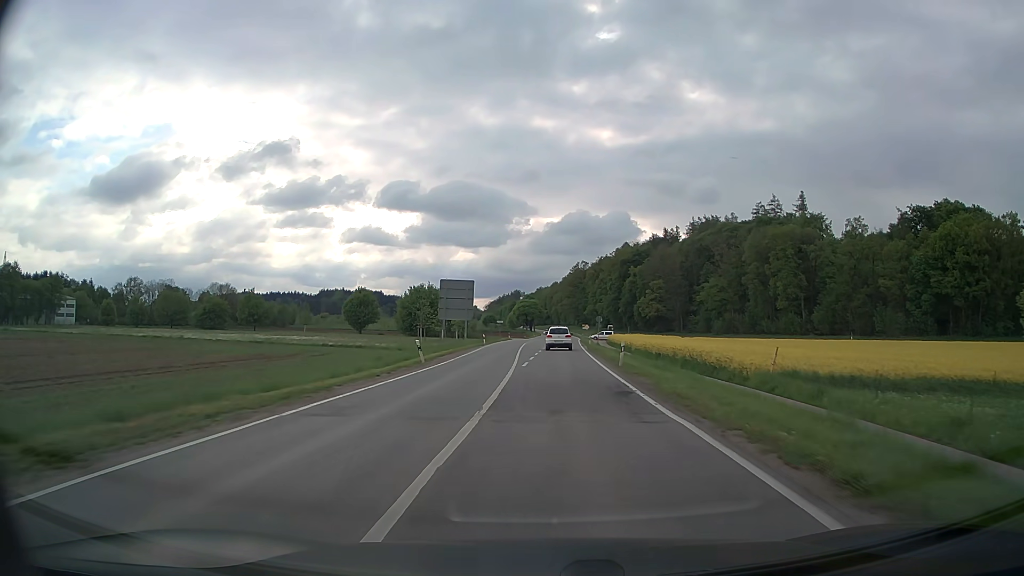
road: secondary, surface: asphalt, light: Day
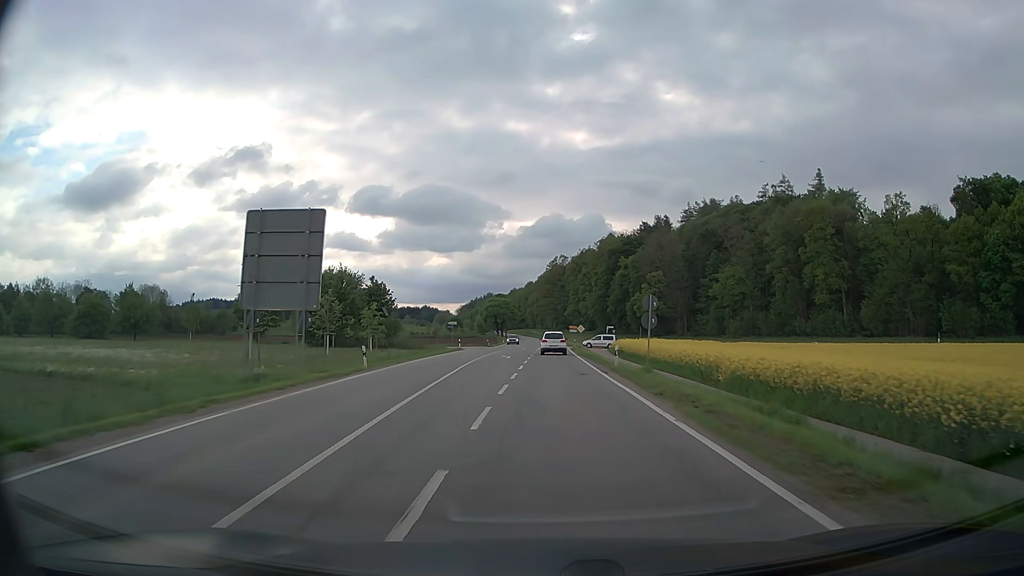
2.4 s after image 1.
(+0.4, +39.3) m; +2°
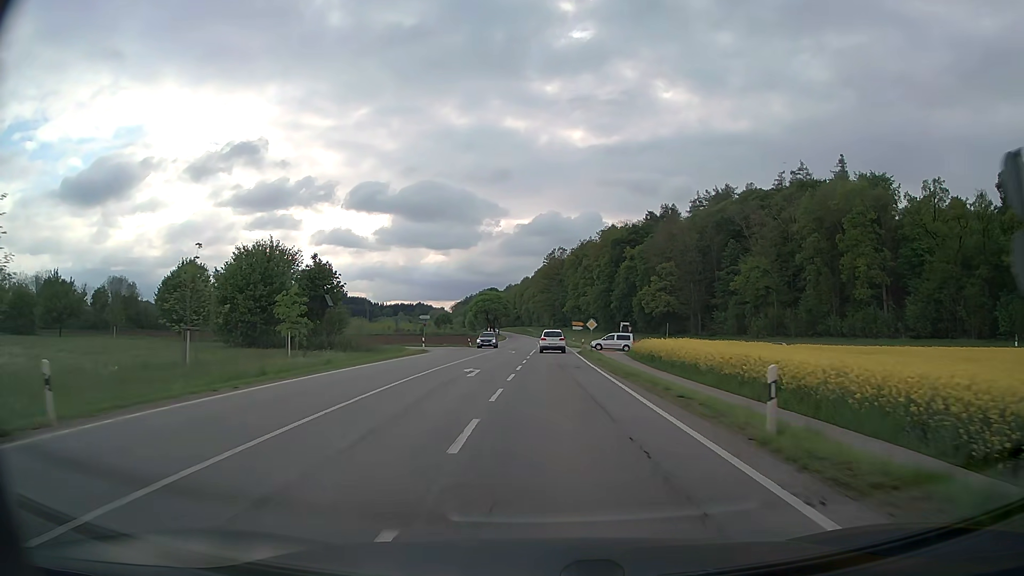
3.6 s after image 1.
(+0.1, +19.8) m; 0°
(0, +10) (0, +20) (0, +30) (0, +40) (0, +50) (0, +60) (0, +70) (0, +80) (0, +90) (0, +100) m
